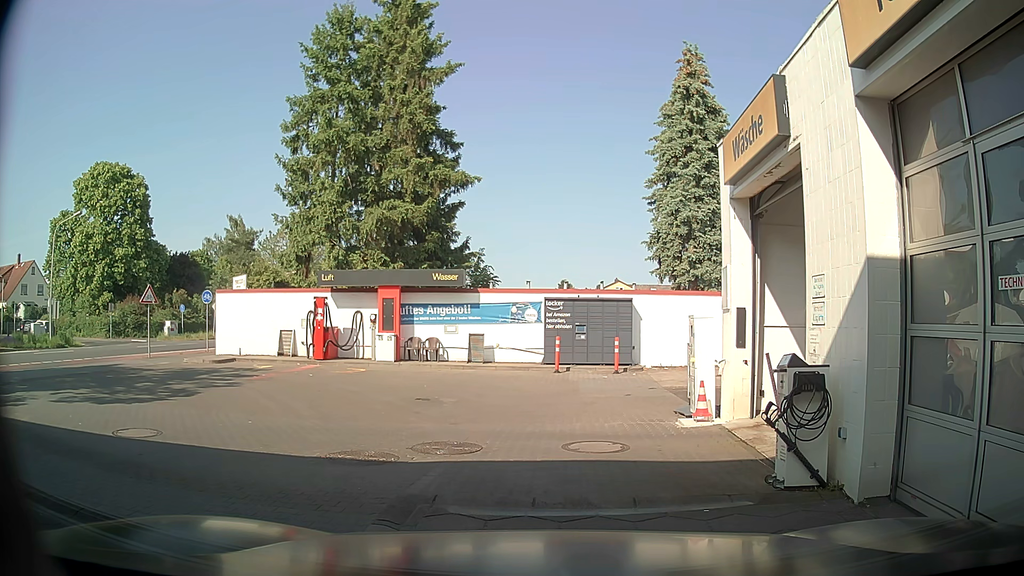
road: service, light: Day
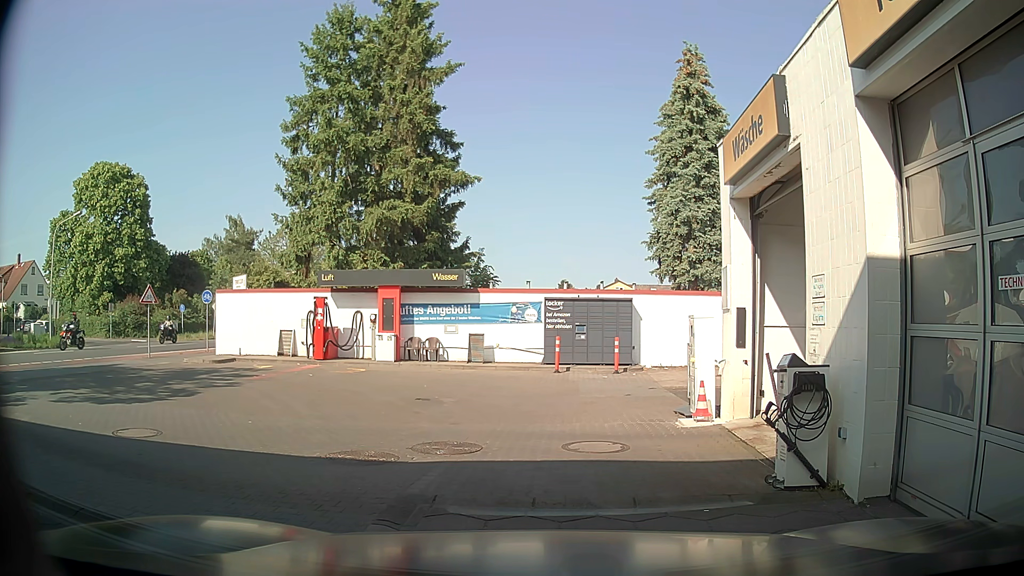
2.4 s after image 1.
(0.0, 0.0) m; 0°
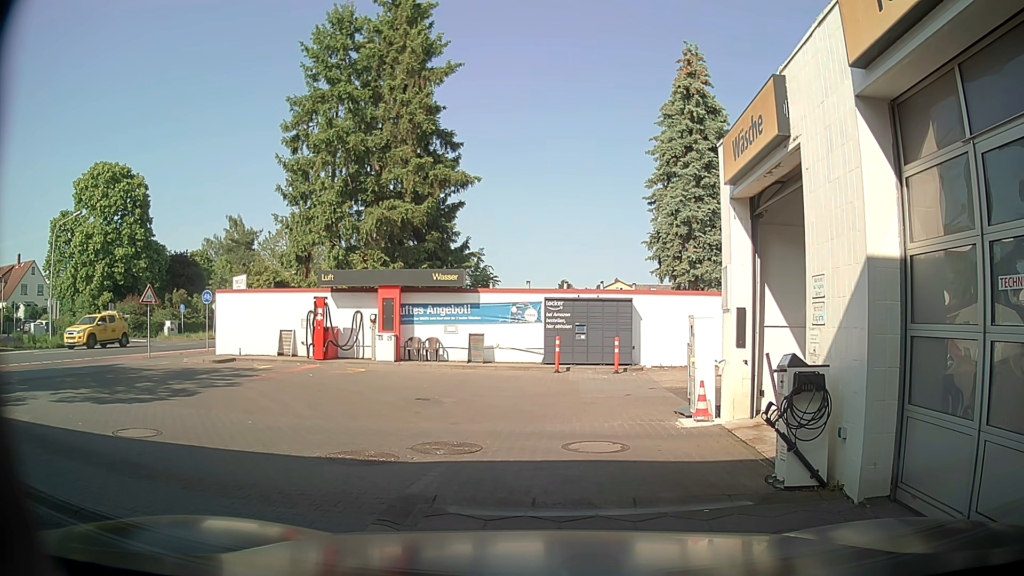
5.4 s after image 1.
(0.0, 0.0) m; 0°
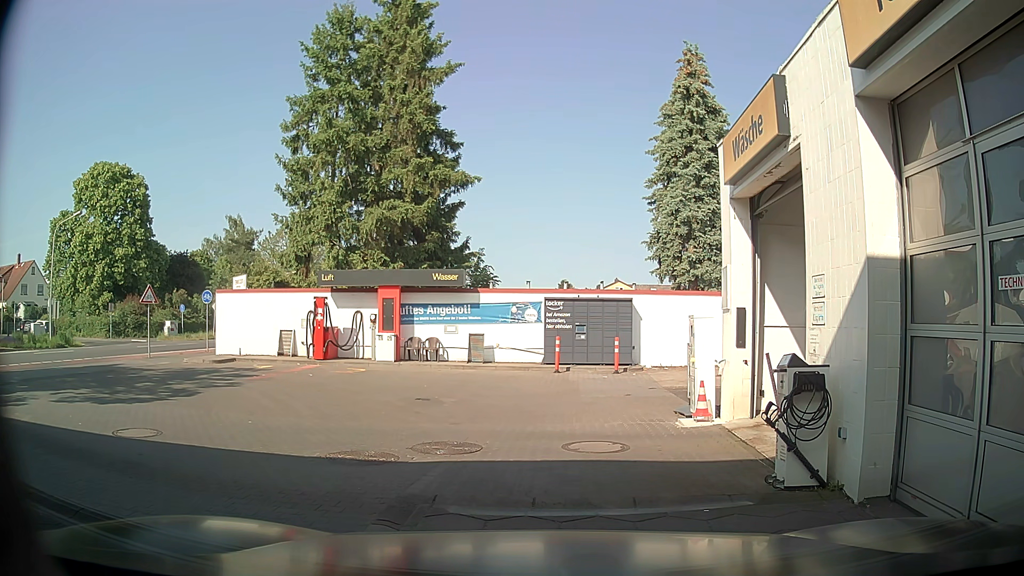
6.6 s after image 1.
(0.0, 0.0) m; 0°
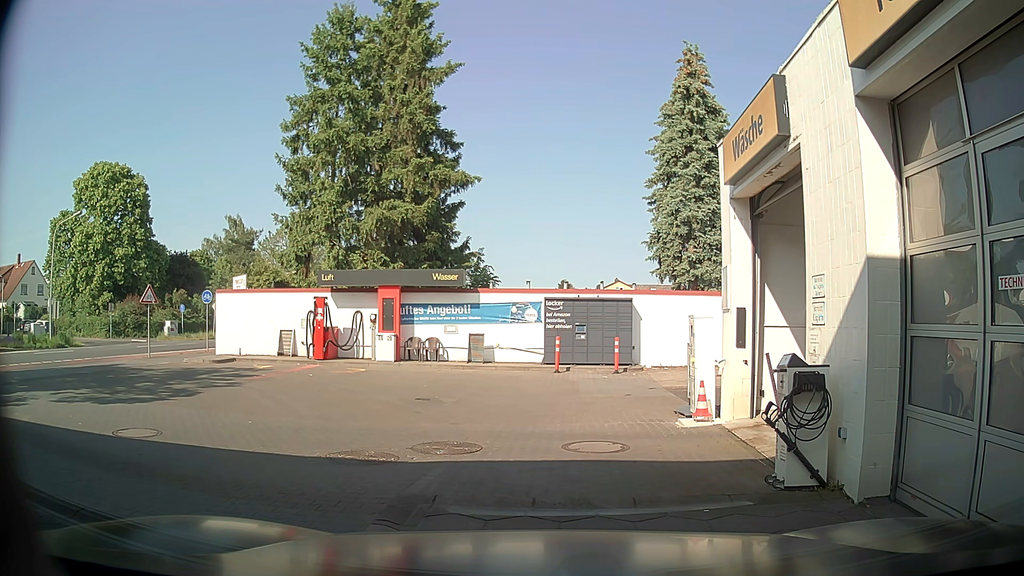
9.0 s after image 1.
(0.0, 0.0) m; 0°
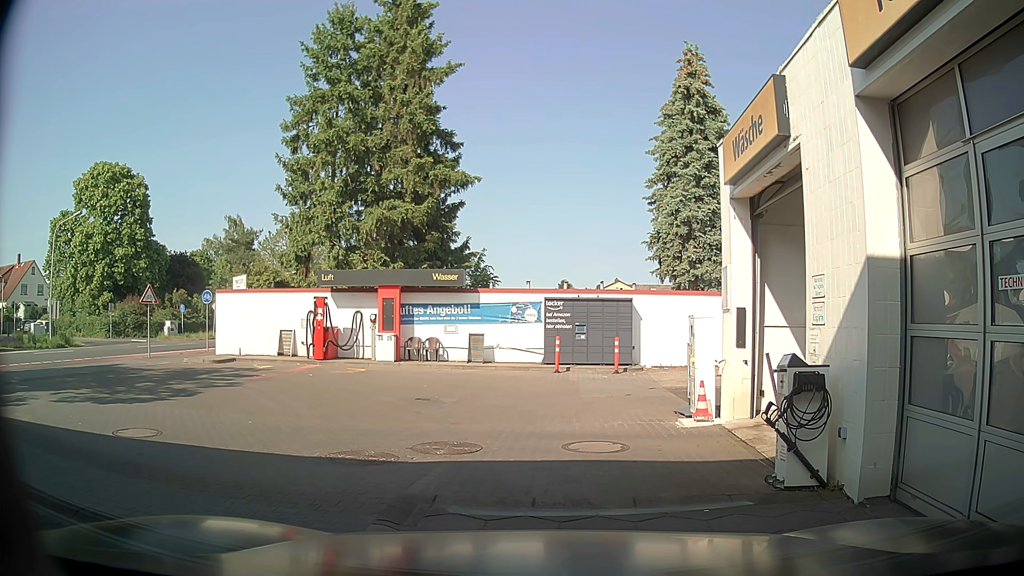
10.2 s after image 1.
(0.0, 0.0) m; 0°
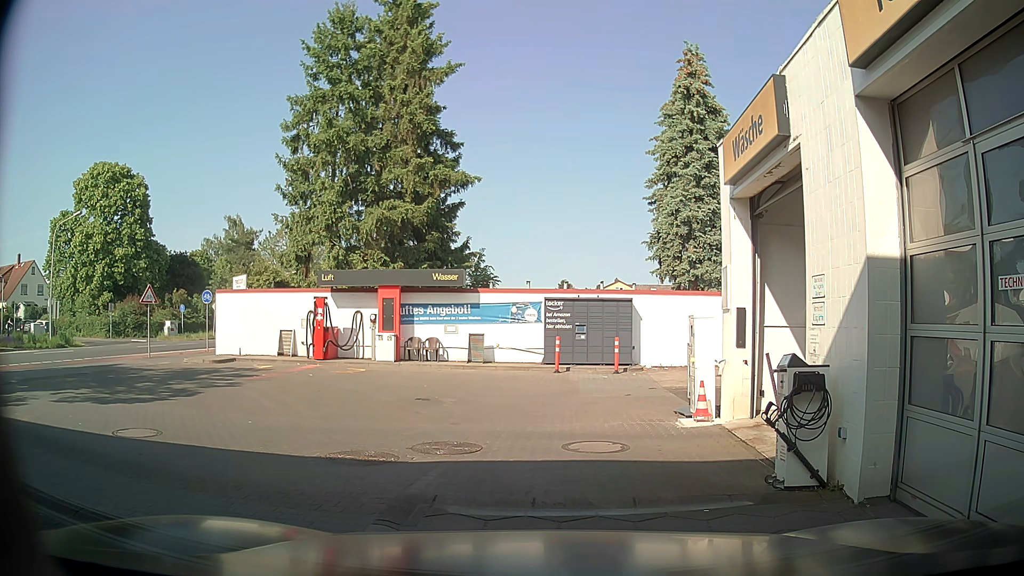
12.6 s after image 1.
(0.0, 0.0) m; 0°
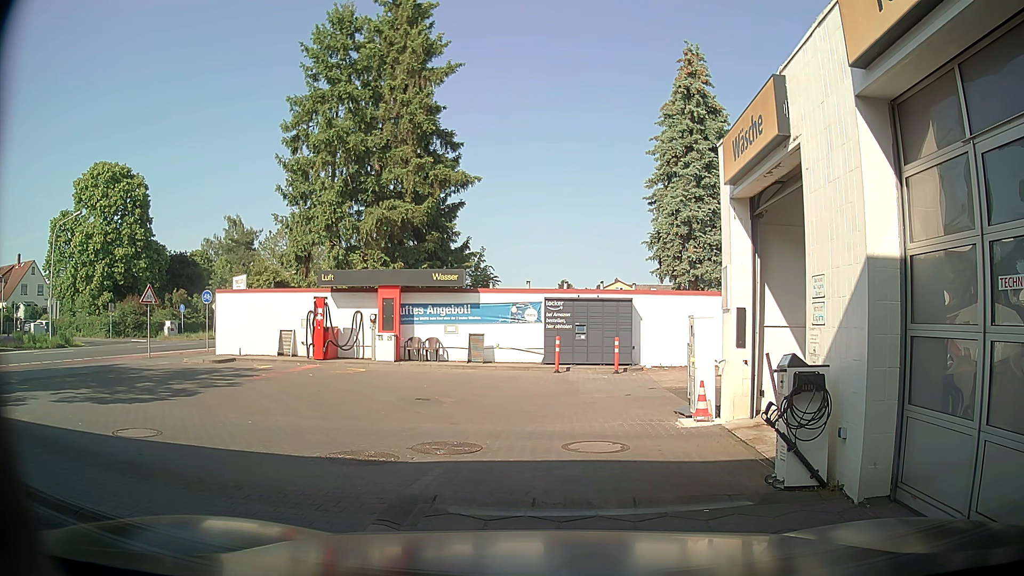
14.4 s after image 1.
(0.0, 0.0) m; 0°
